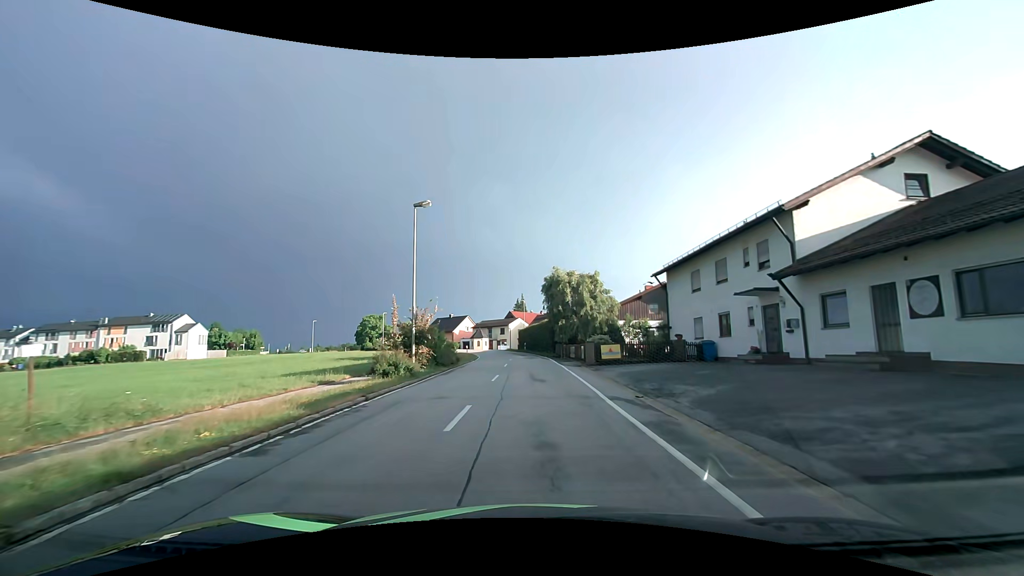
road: tertiary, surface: asphalt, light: Day
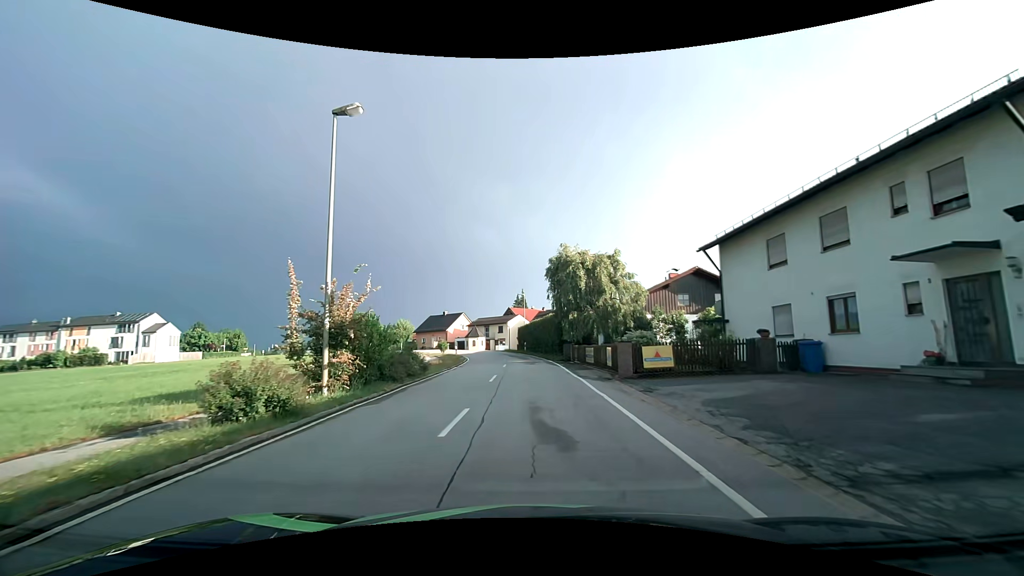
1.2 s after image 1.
(-0.1, +9.6) m; -1°
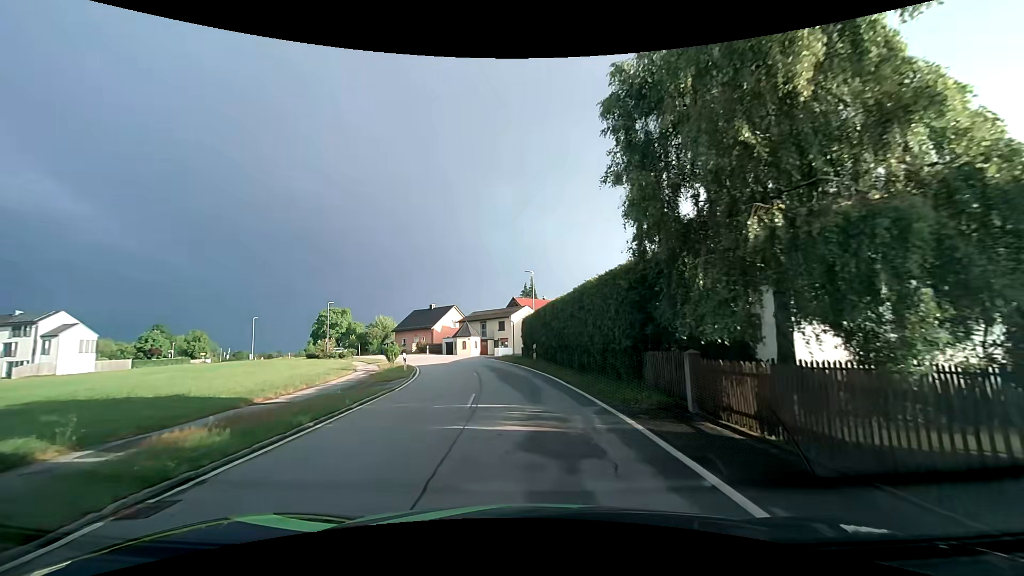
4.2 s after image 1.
(0.0, +24.0) m; -1°
(0, +10) (-1, +20) (-2, +30) (-5, +40) (-8, +49) (-13, +58) (-18, +66) (-24, +74) (-30, +82) (-37, +89) m
